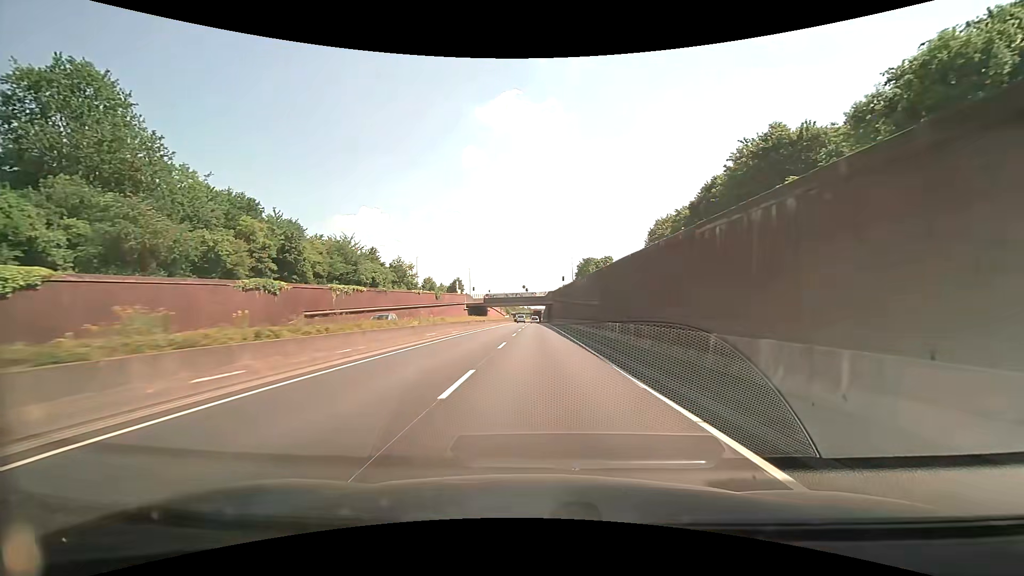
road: trunk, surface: asphalt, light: Day
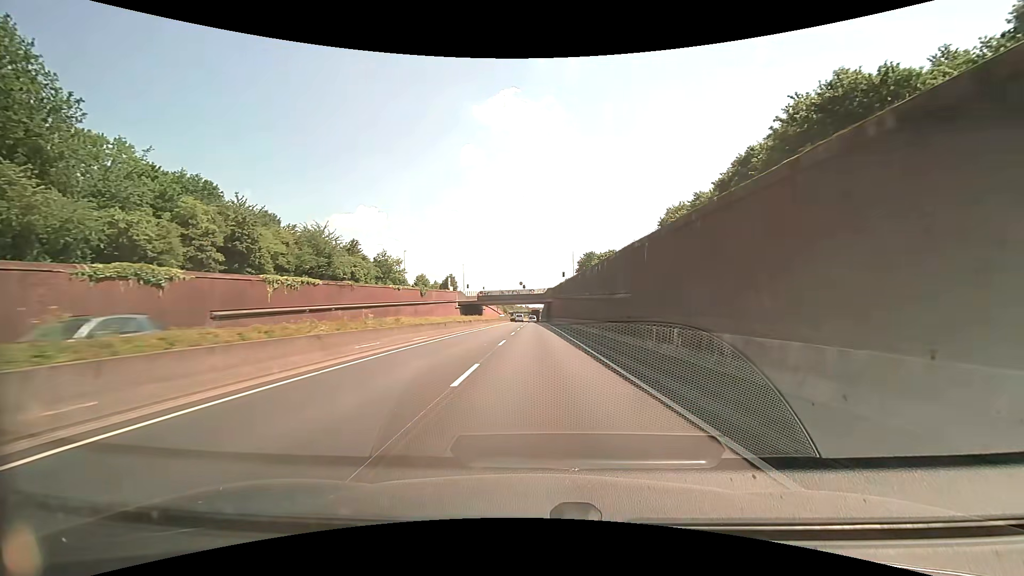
(+0.1, +10.8) m; +1°
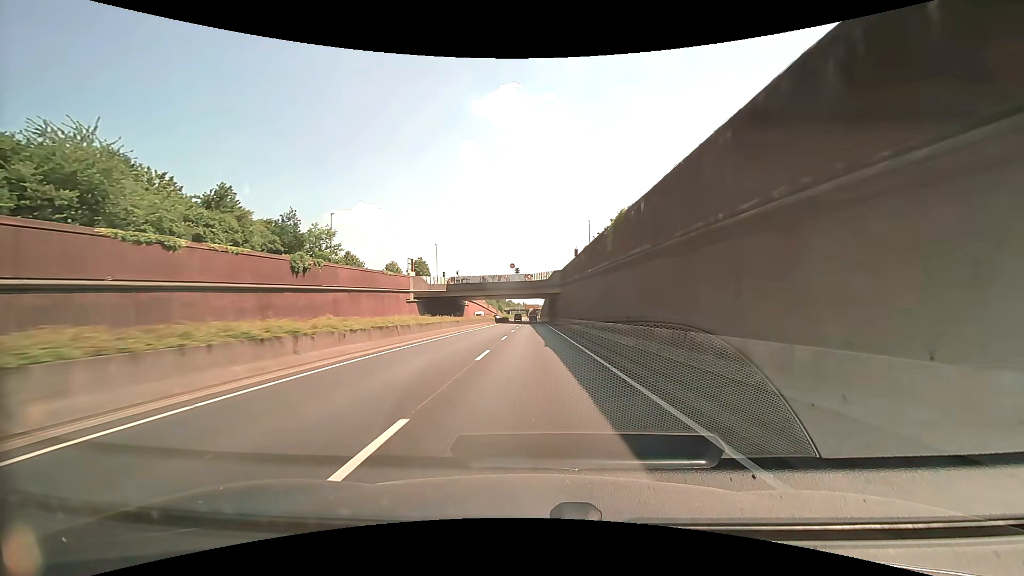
(-0.1, +43.3) m; 0°
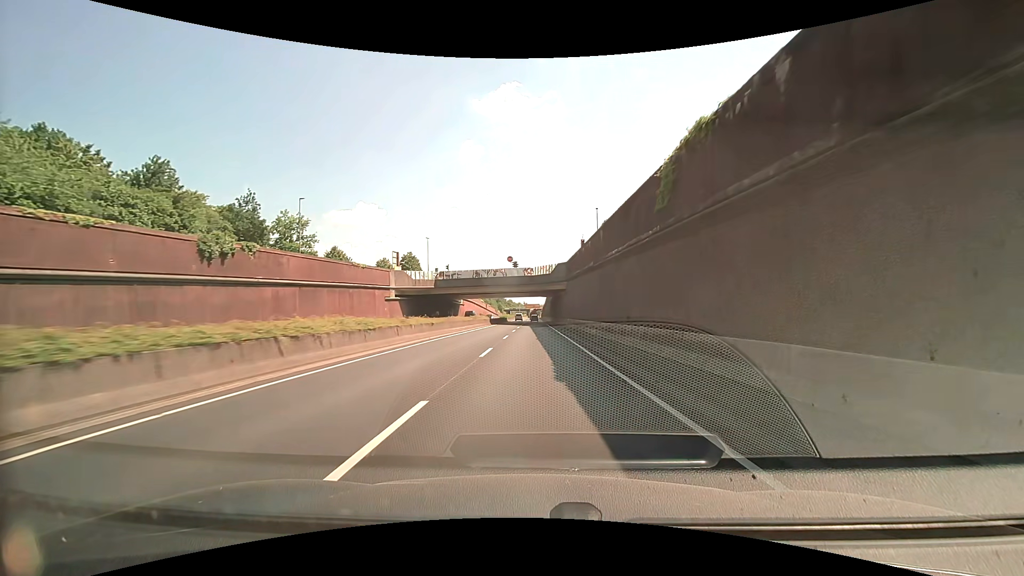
(0.0, +10.8) m; 0°
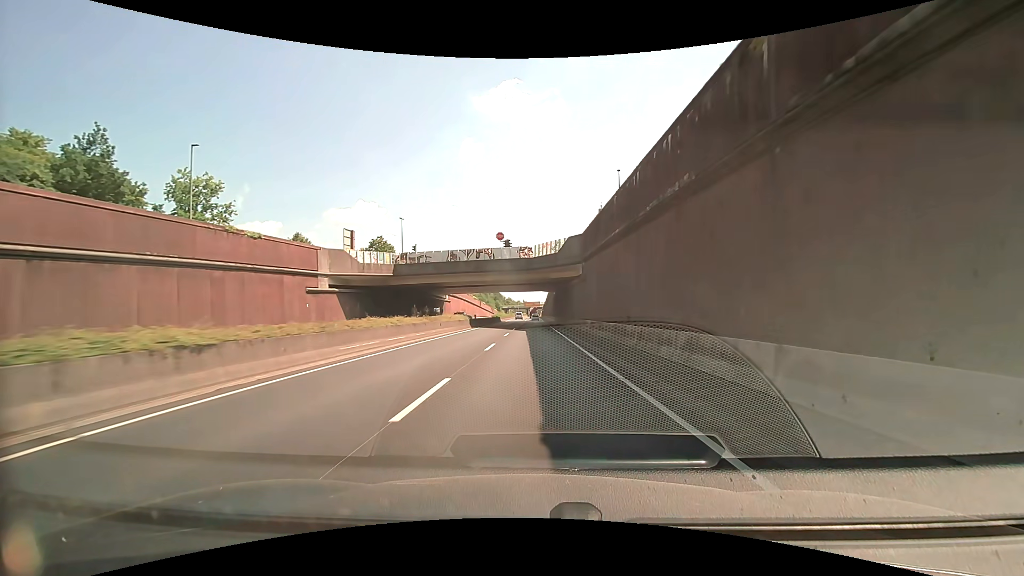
(0.0, +21.6) m; 0°
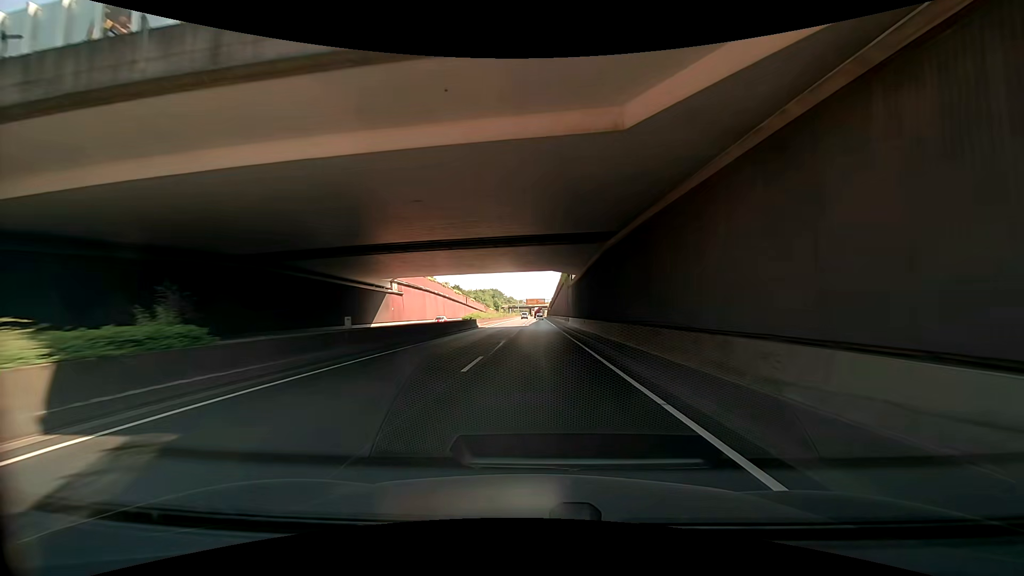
(-0.2, +43.2) m; -1°
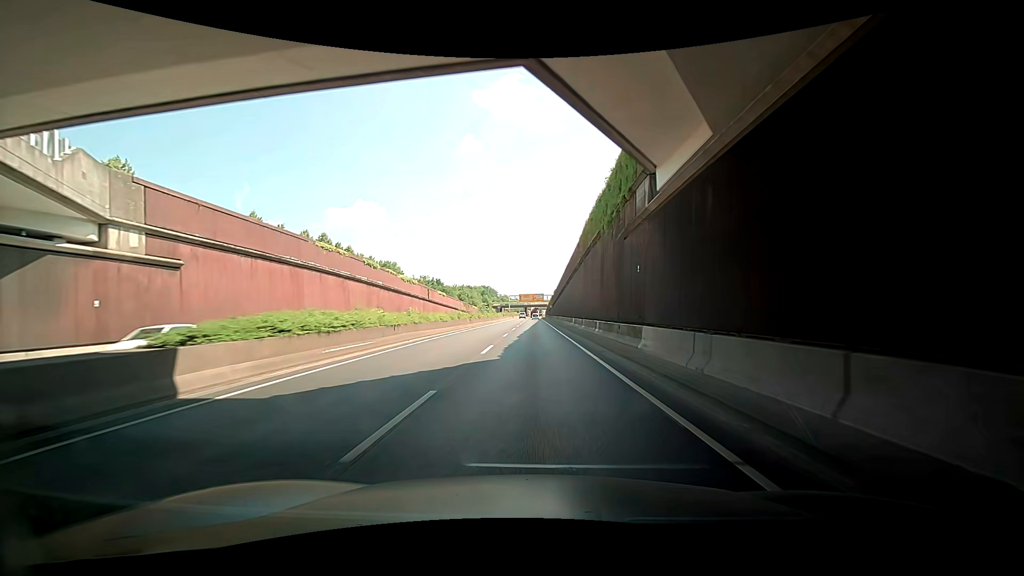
(+1.0, +43.2) m; +3°
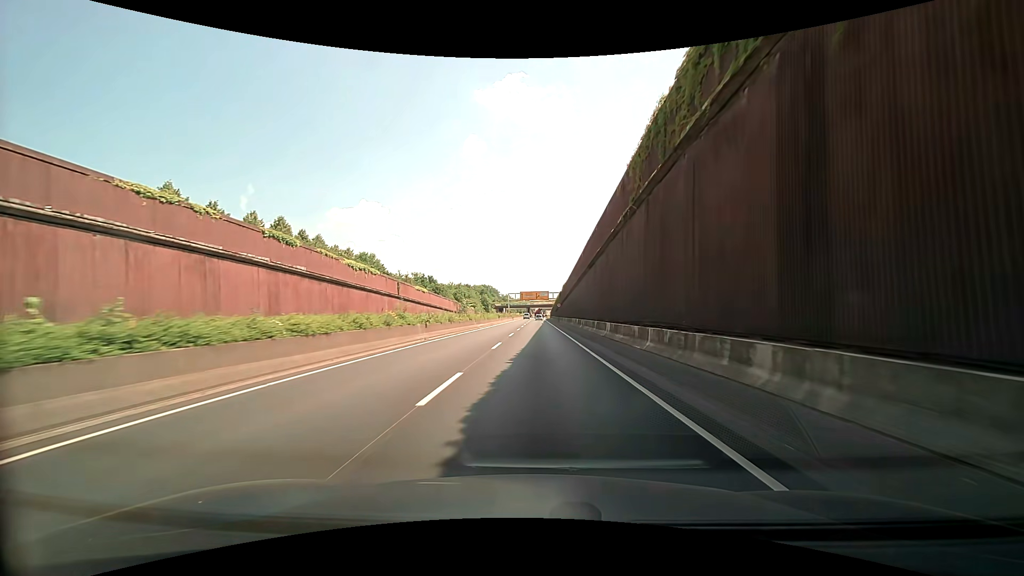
(-0.6, +21.5) m; -2°
(0, +10) (0, +20) (0, +30) (0, +40) (0, +50) (0, +60) (0, +70) (0, +80) (0, +90) (0, +100) m
